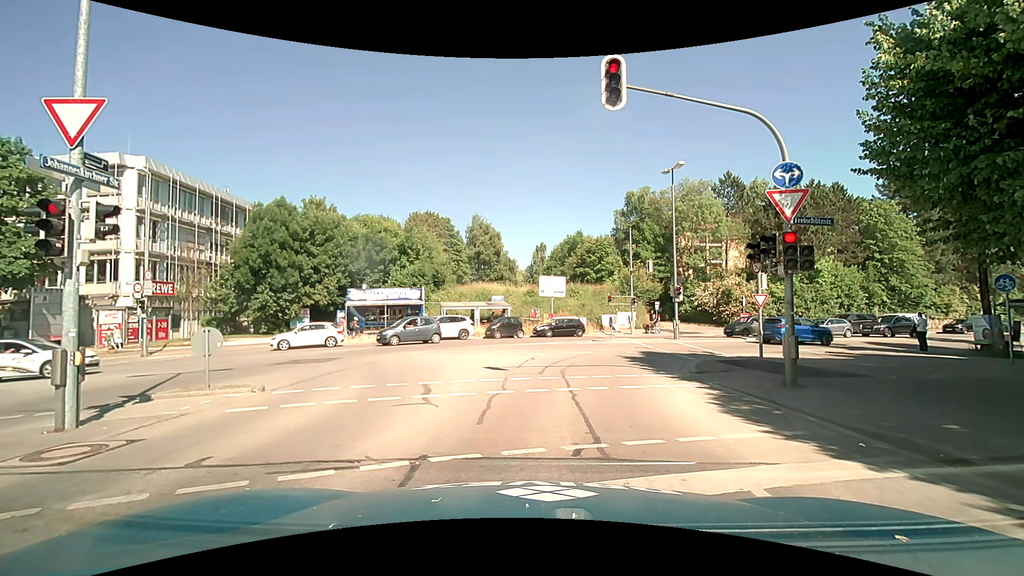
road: secondary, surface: asphalt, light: Day
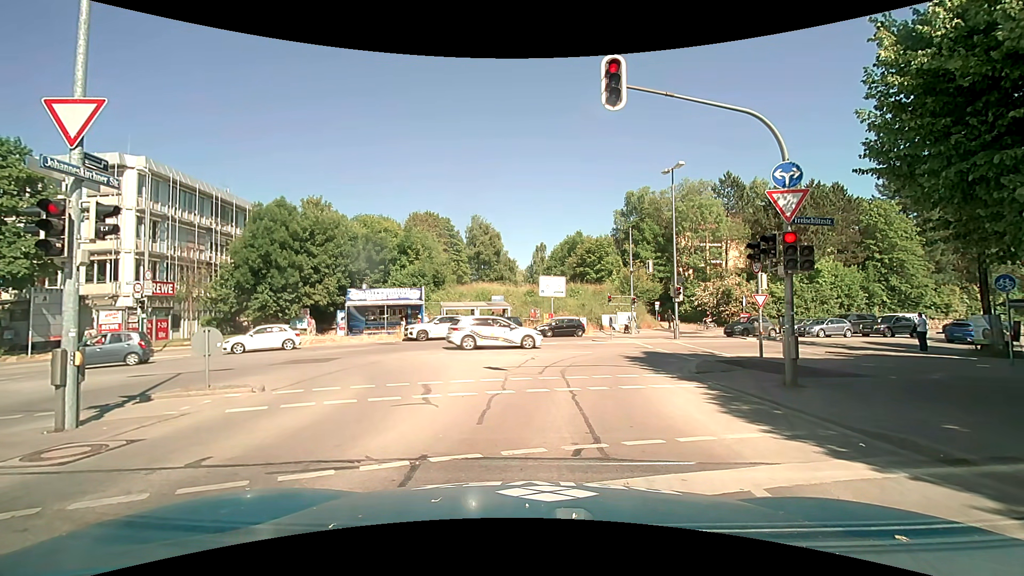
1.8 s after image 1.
(0.0, 0.0) m; 0°
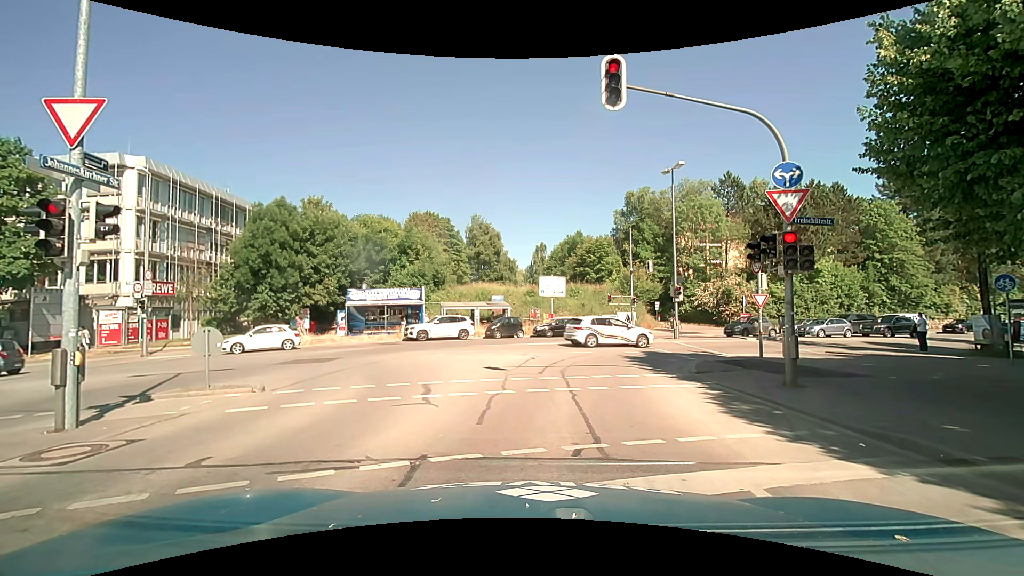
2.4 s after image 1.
(0.0, 0.0) m; 0°
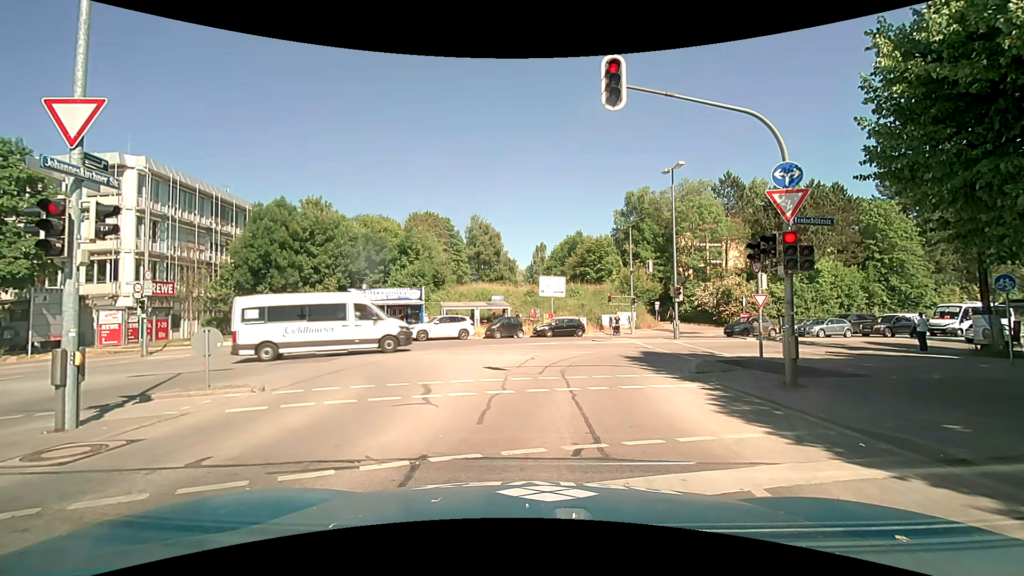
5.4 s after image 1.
(0.0, 0.0) m; 0°
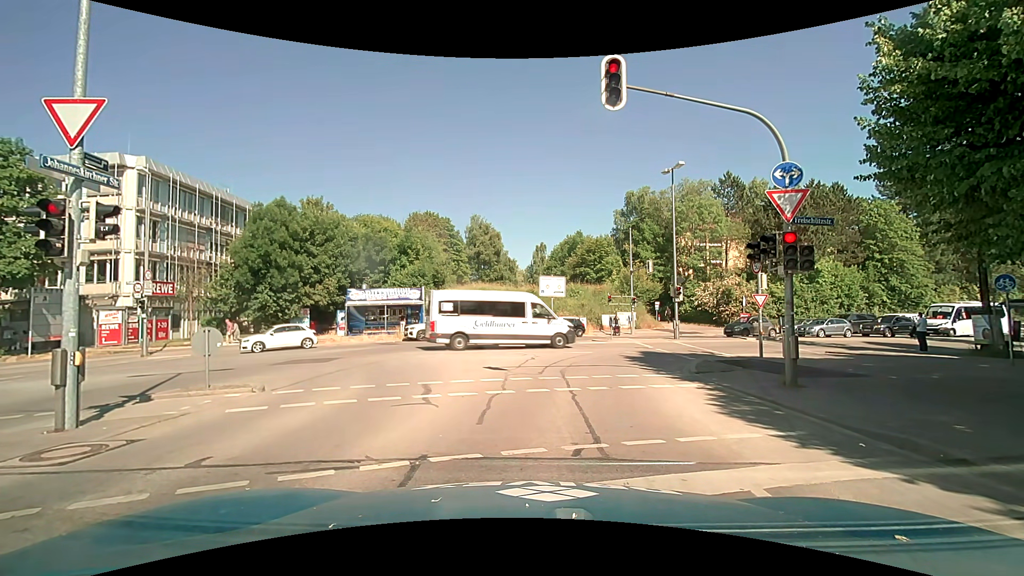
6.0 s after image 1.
(0.0, 0.0) m; 0°
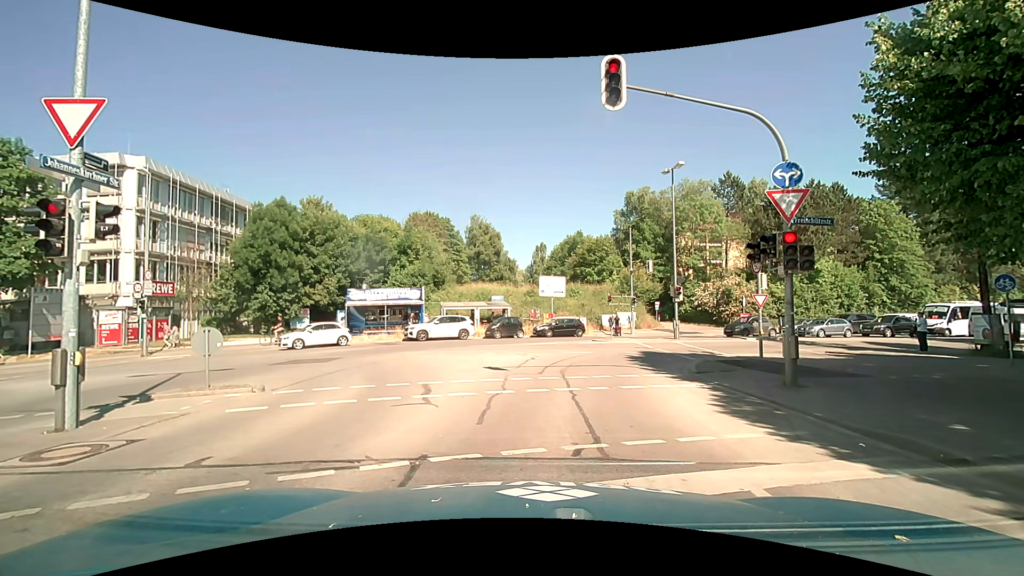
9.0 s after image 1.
(0.0, 0.0) m; 0°
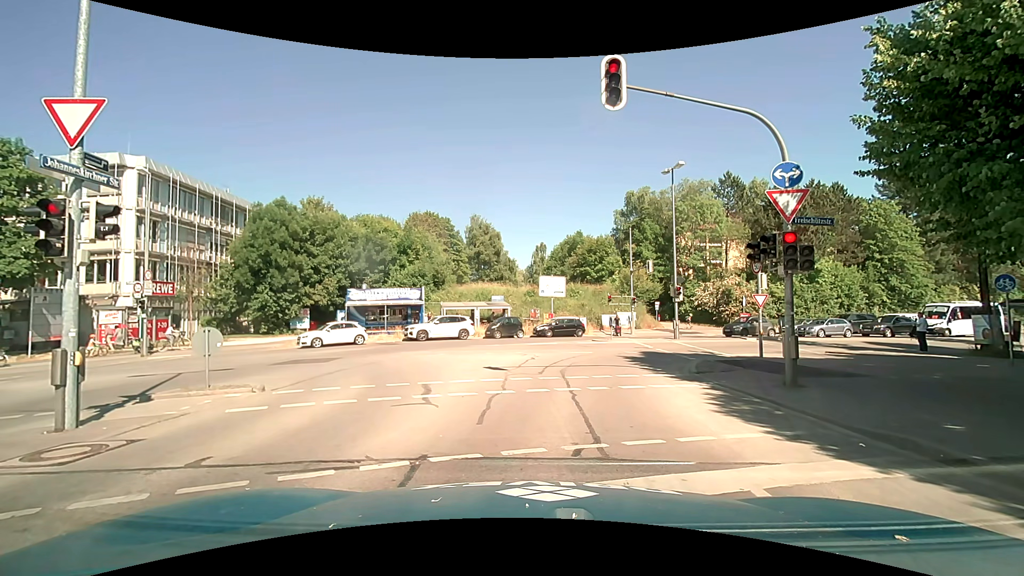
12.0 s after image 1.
(0.0, 0.0) m; 0°
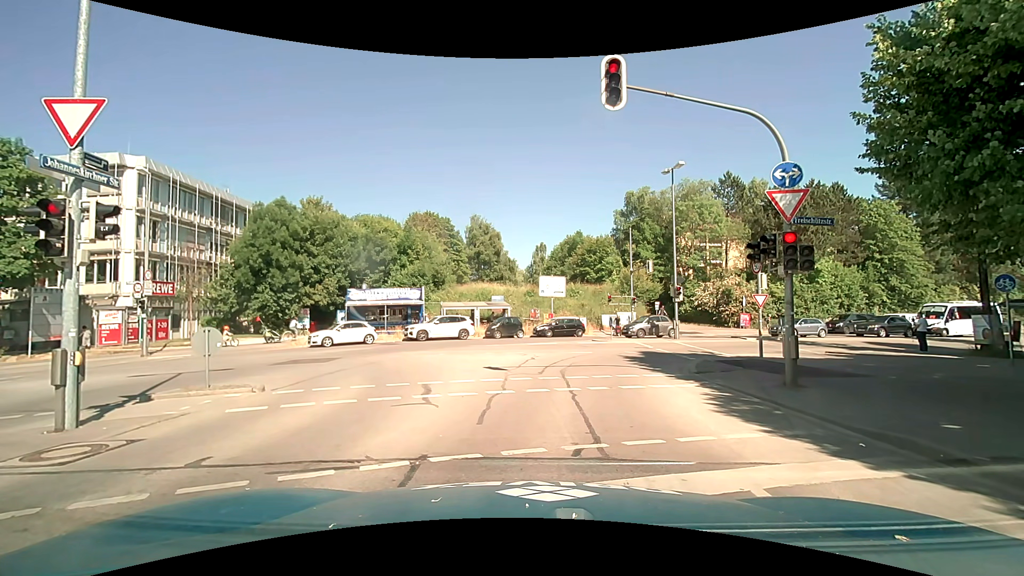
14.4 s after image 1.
(0.0, 0.0) m; 0°
